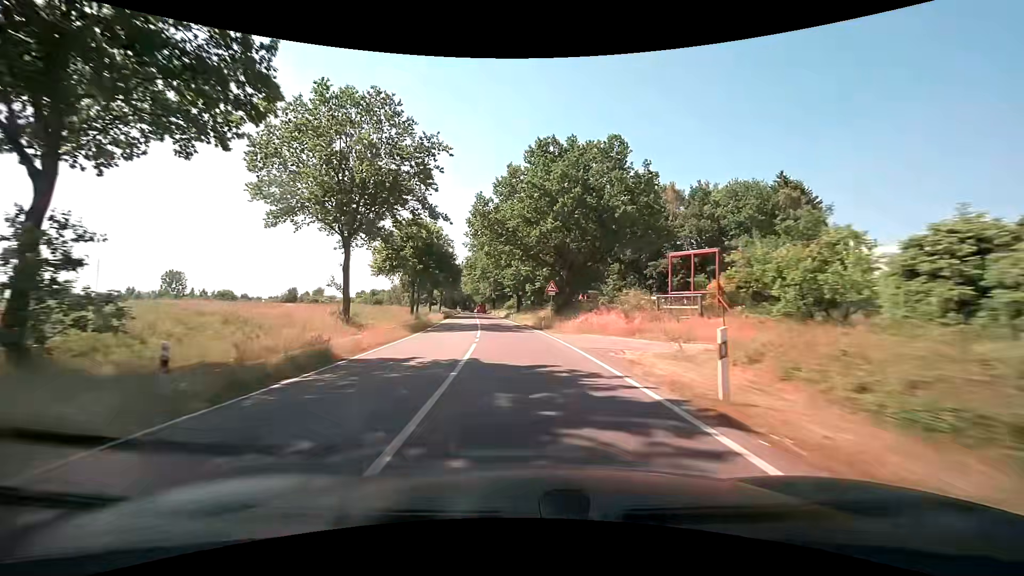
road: secondary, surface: asphalt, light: Day
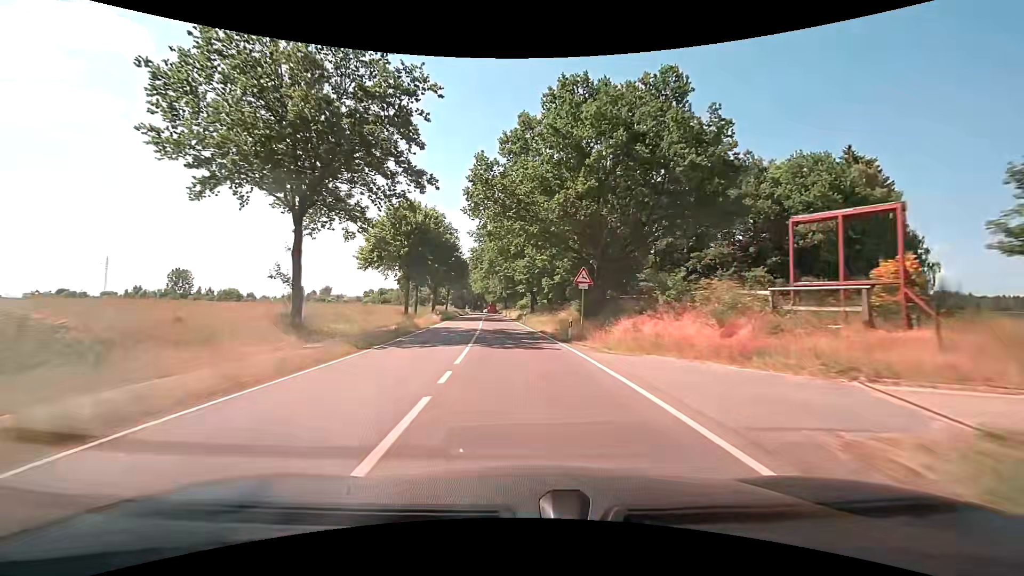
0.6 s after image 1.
(-0.1, +11.0) m; -1°
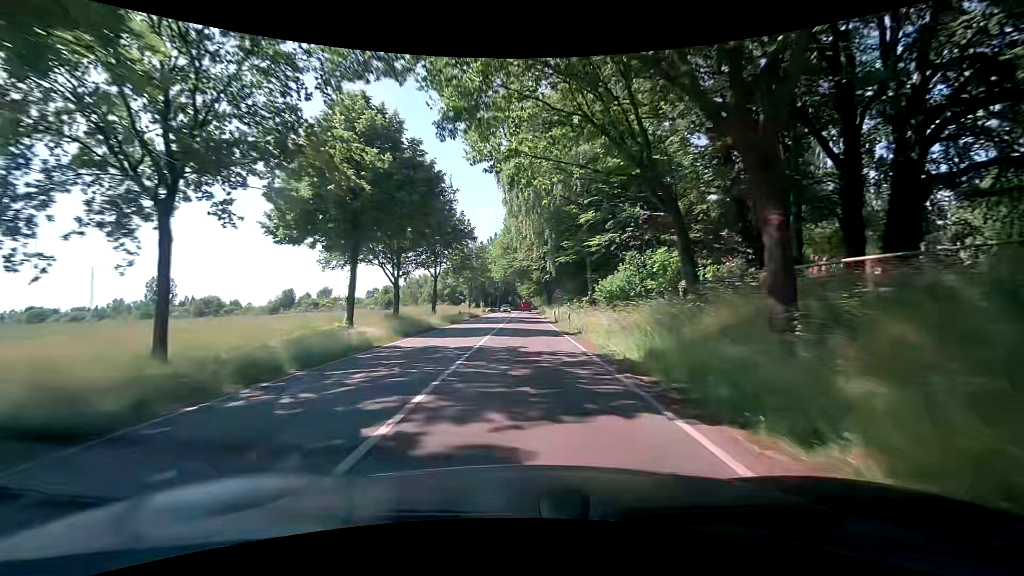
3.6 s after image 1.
(-3.2, +54.3) m; -5°
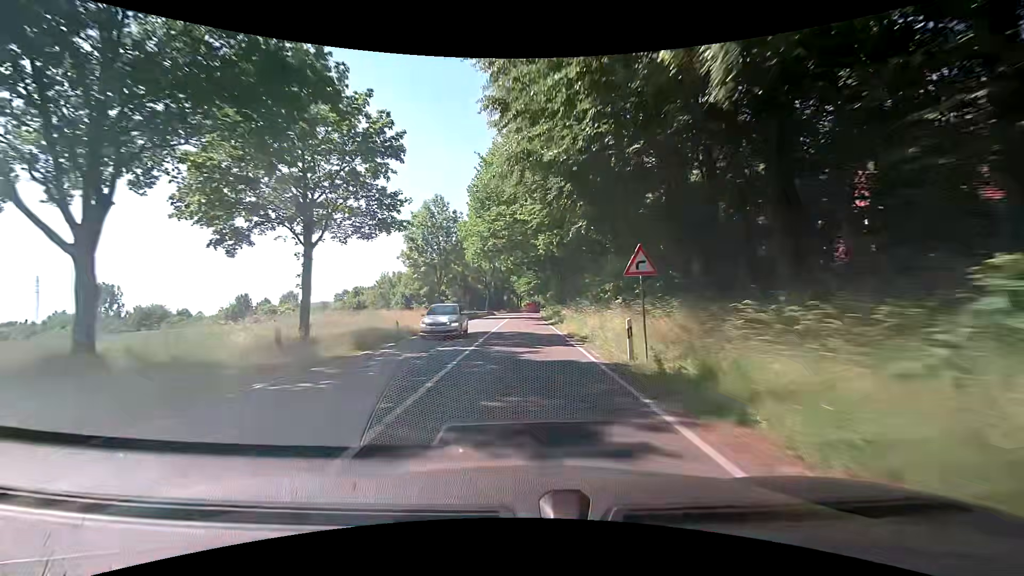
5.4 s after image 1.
(+0.1, +31.8) m; 0°
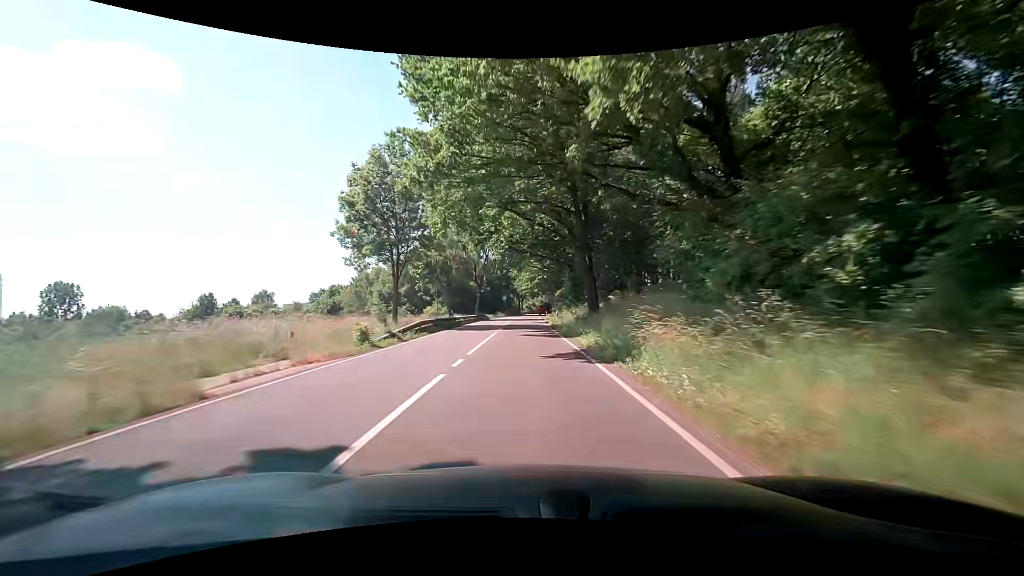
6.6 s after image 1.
(0.0, +20.8) m; 0°
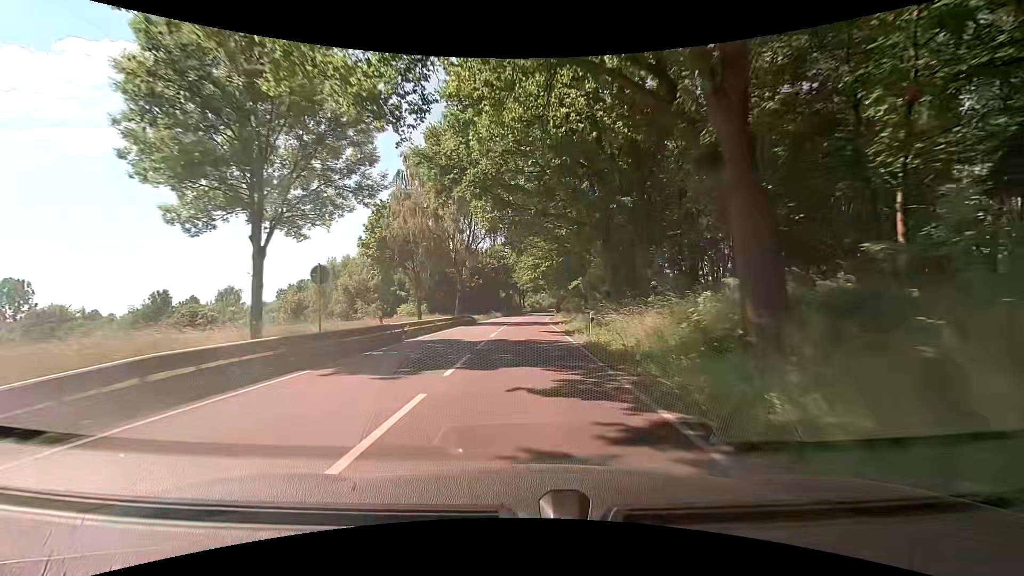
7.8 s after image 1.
(0.0, +20.6) m; 0°
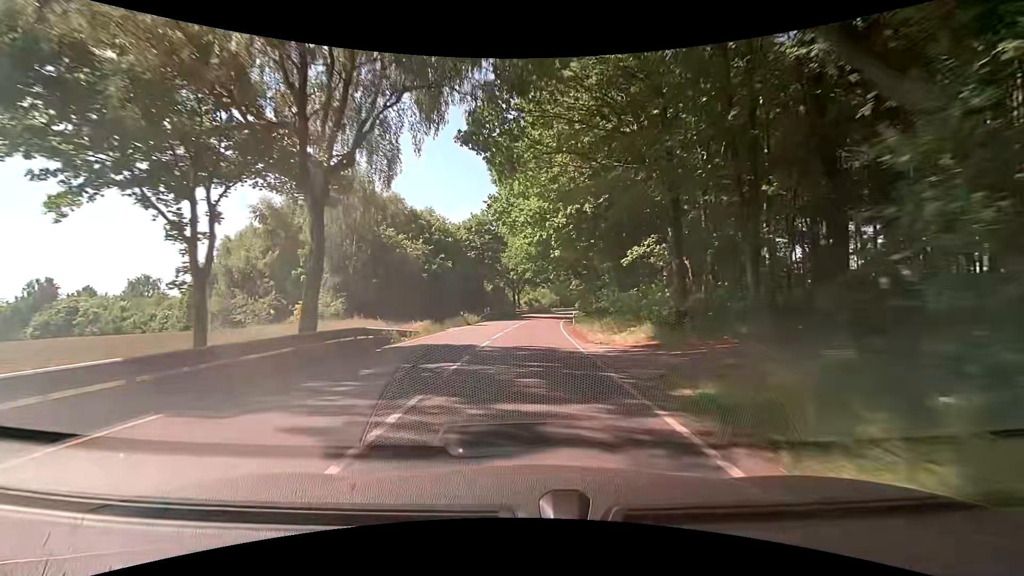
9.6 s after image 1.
(+0.1, +31.0) m; +1°
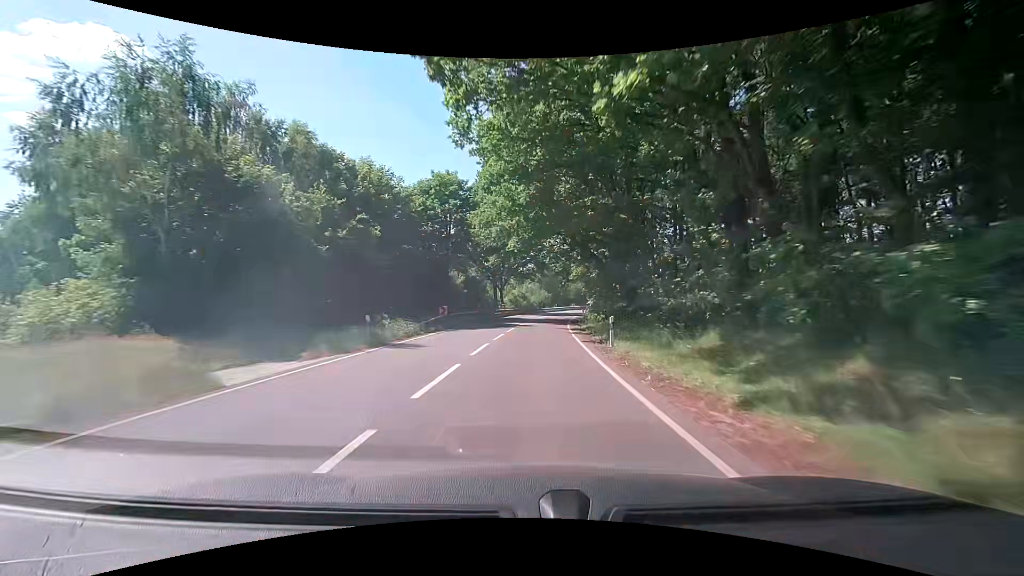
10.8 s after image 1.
(+0.1, +20.8) m; +2°
